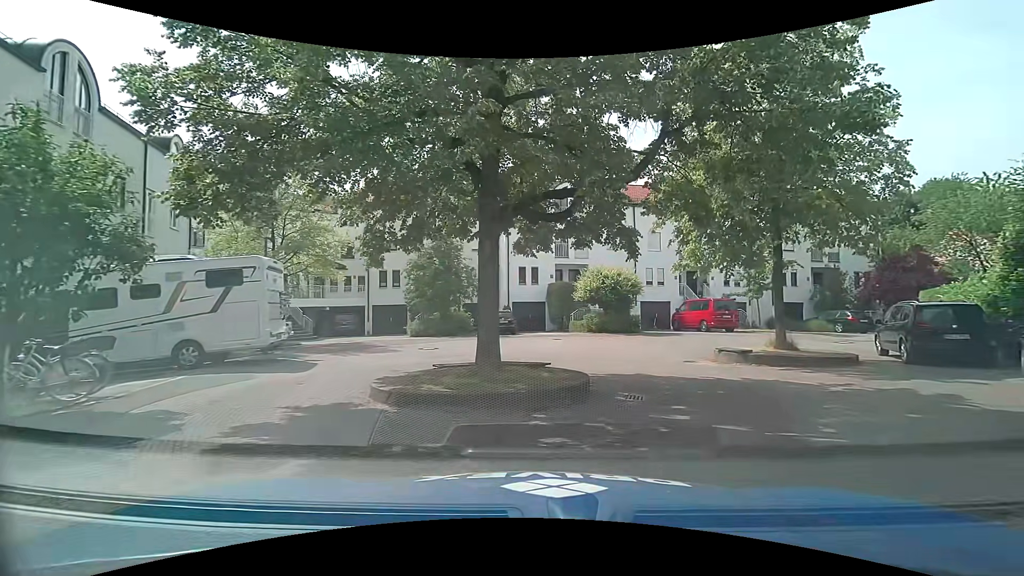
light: Day
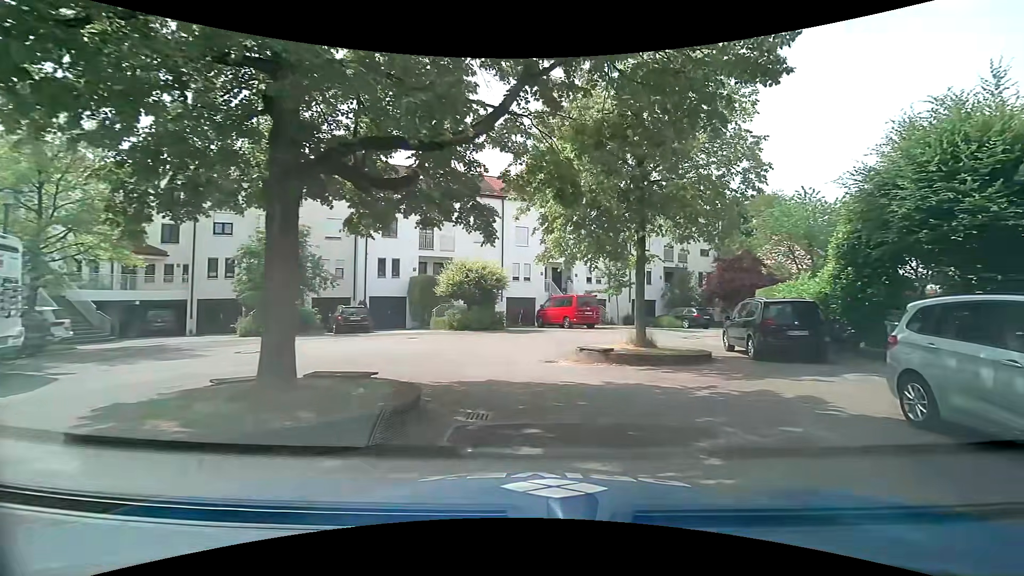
(+0.2, +2.2) m; +12°
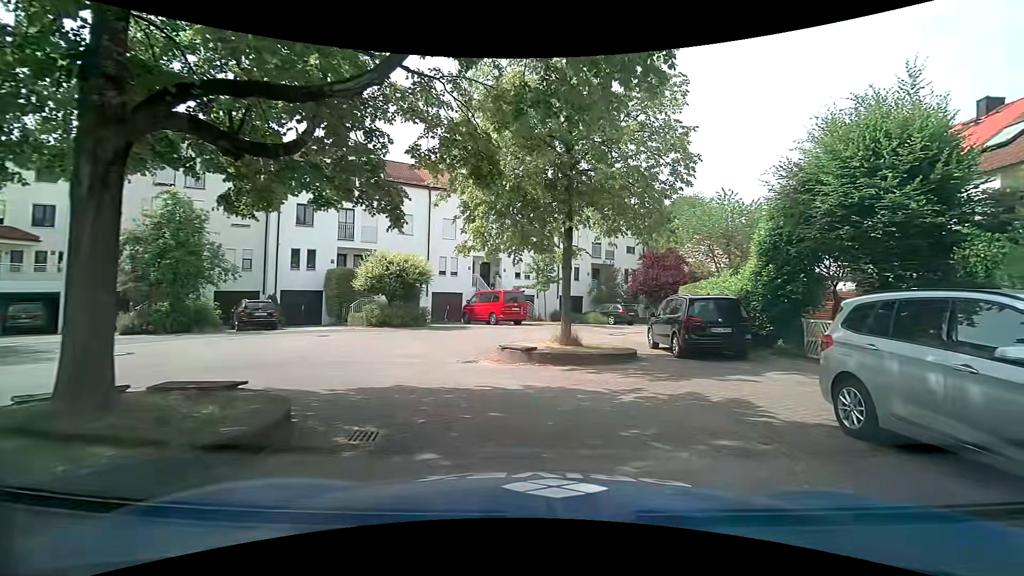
(+0.1, +1.1) m; +6°
